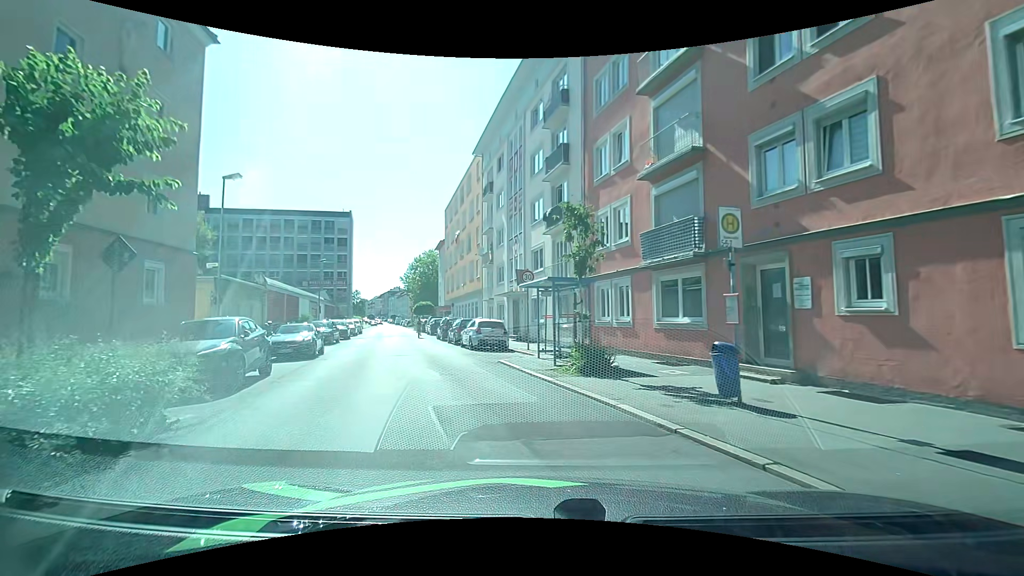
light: Day
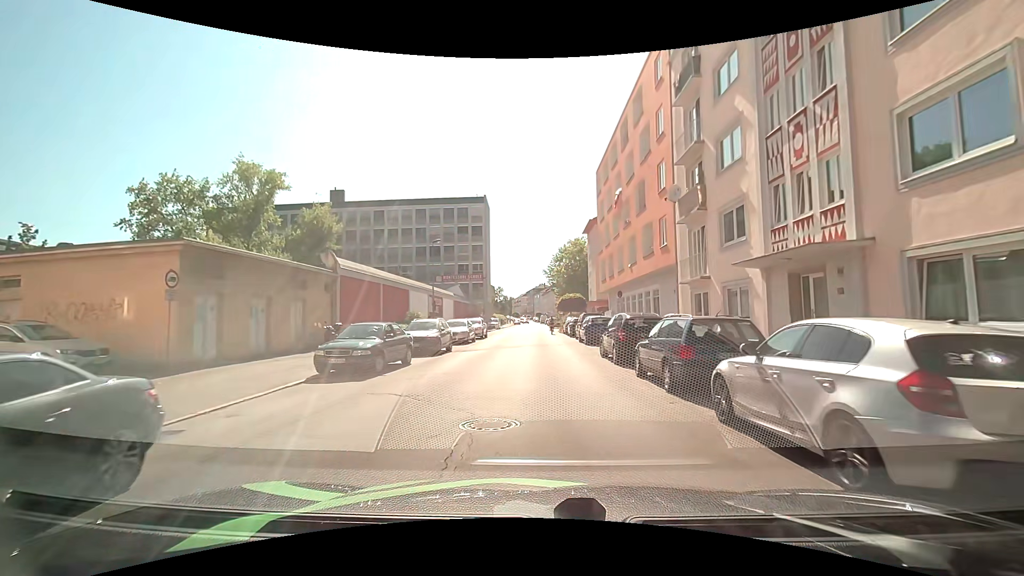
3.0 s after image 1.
(-2.7, +17.8) m; -14°
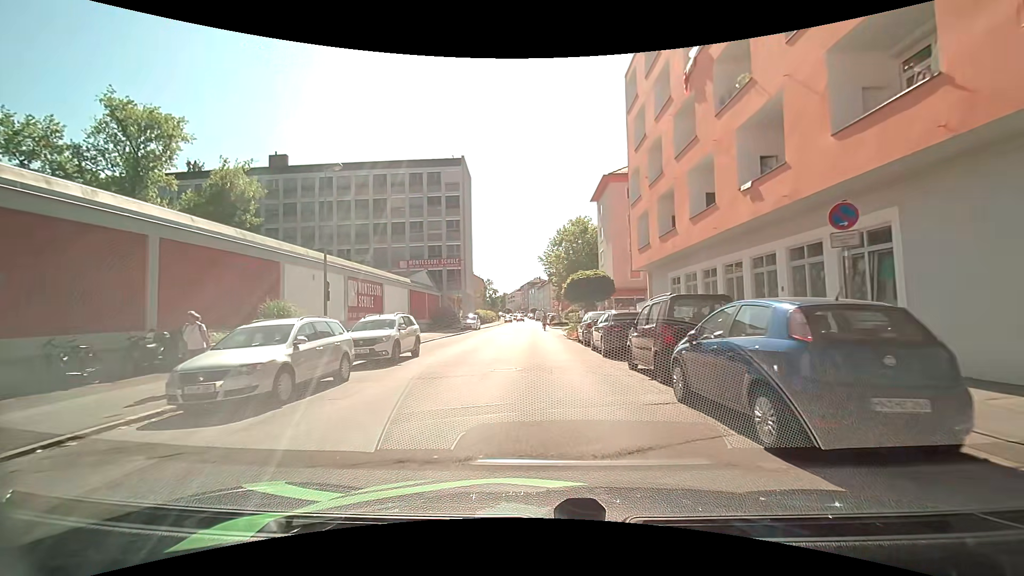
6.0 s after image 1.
(+0.8, +20.9) m; +2°
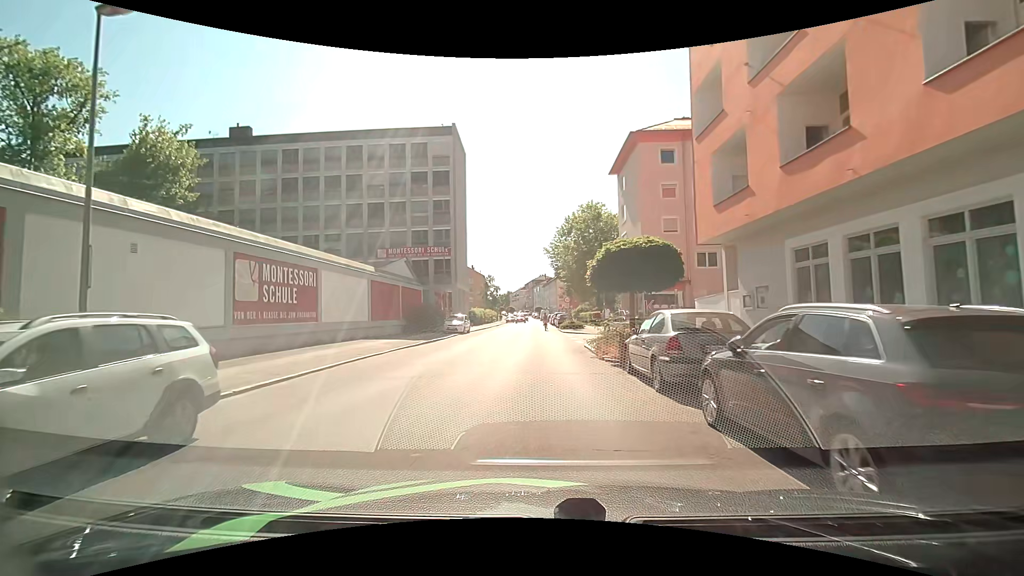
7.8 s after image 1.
(-0.2, +12.1) m; -2°
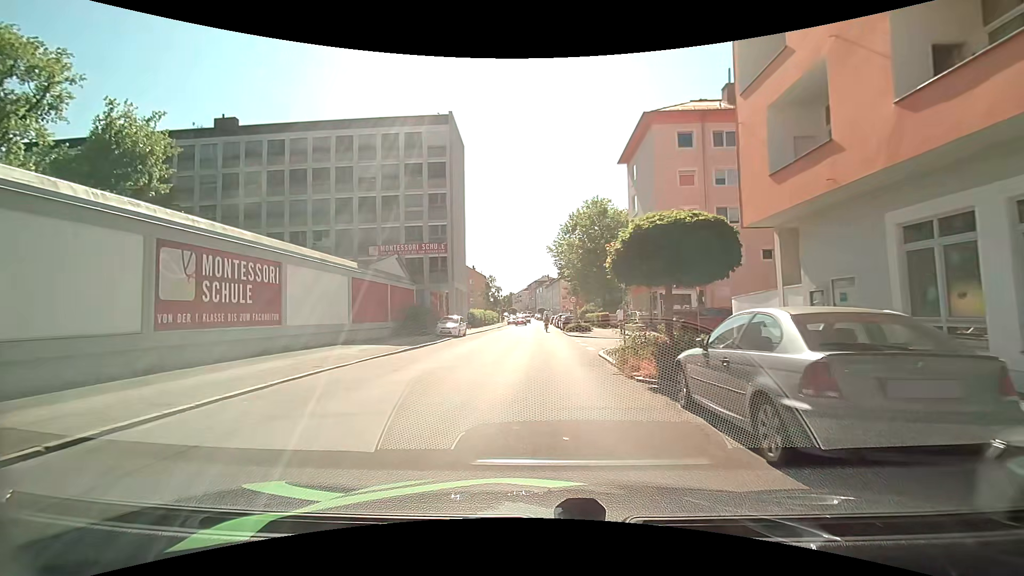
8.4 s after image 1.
(0.0, +4.1) m; 0°
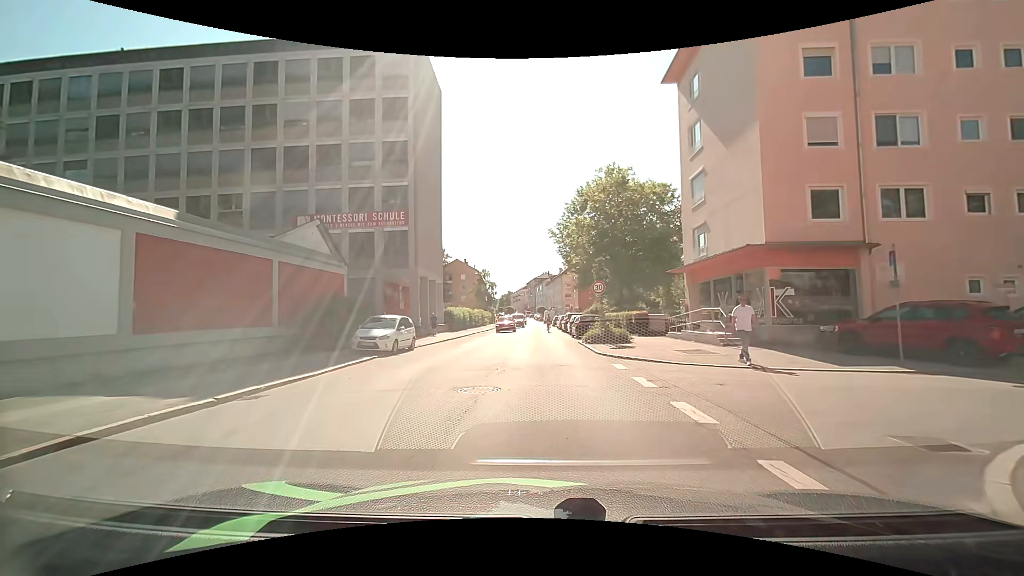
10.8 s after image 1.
(-0.1, +16.6) m; -1°
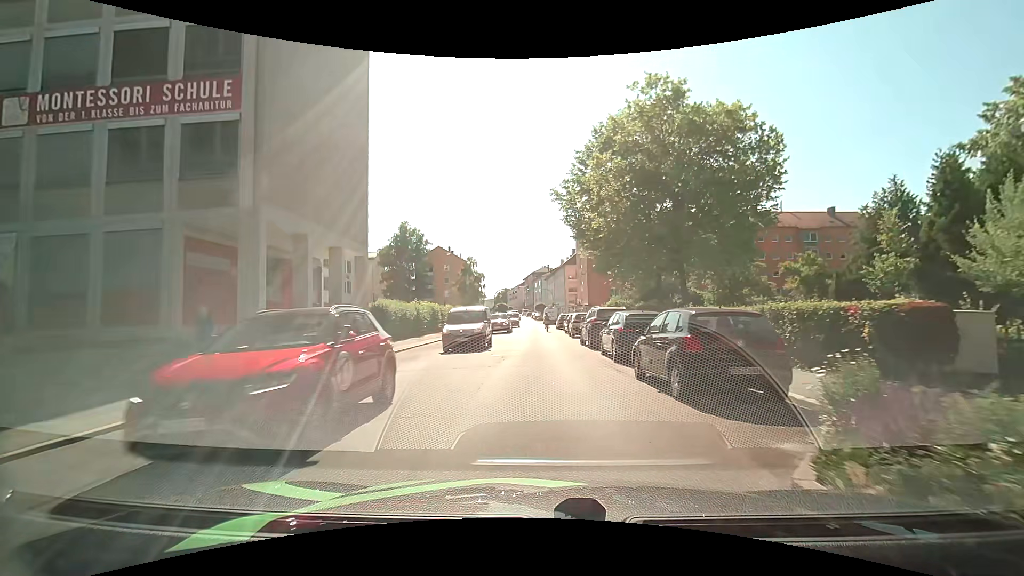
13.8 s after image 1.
(+0.2, +21.7) m; +1°
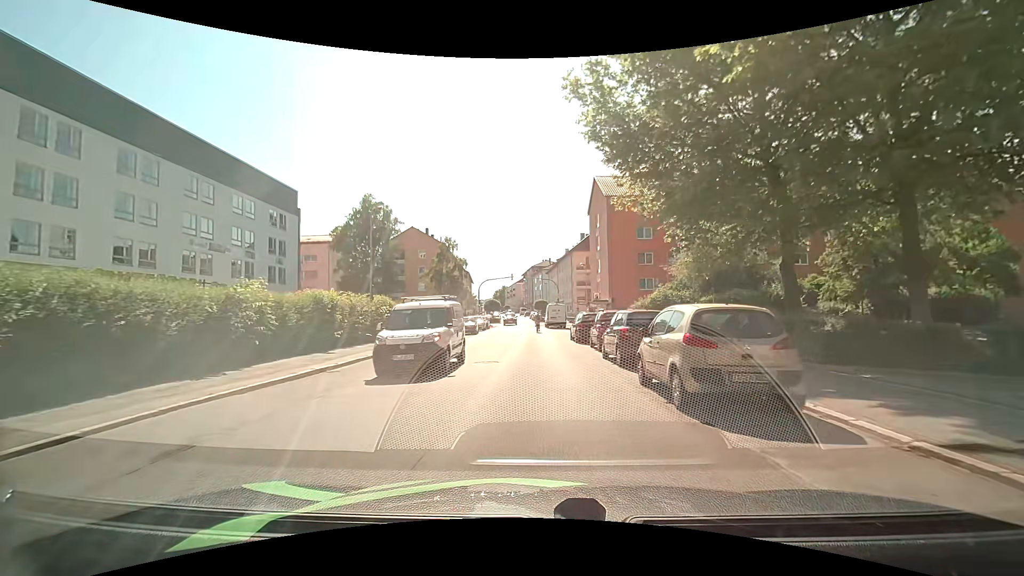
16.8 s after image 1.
(0.0, +22.9) m; 0°
(0, +10) (0, +20) (0, +30) (0, +40) (-1, +50) (-1, +60) (-2, +70) (-2, +80) (-3, +90) (-3, +100) m
